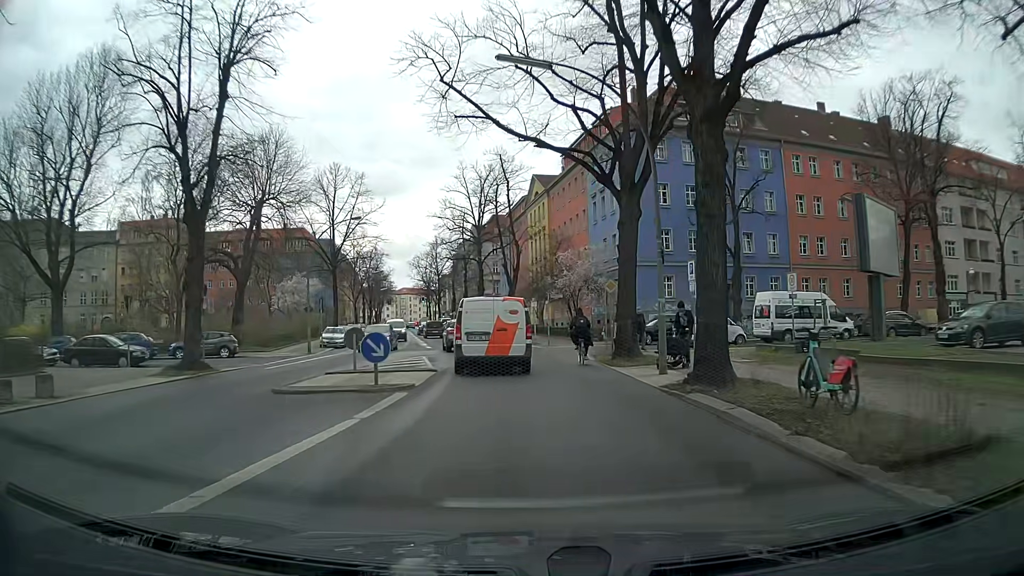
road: secondary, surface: asphalt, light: Day
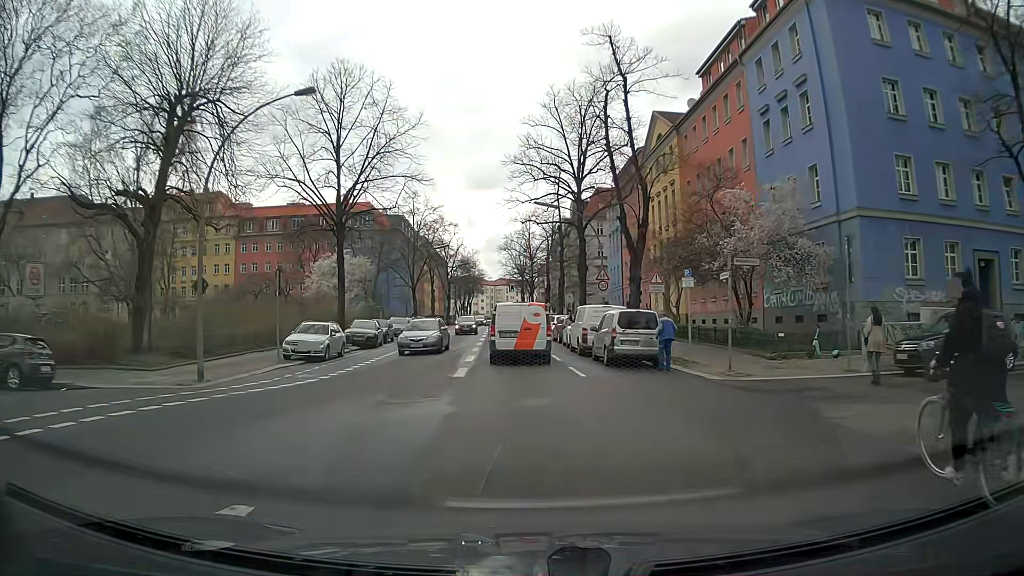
(-1.3, +21.9) m; -10°
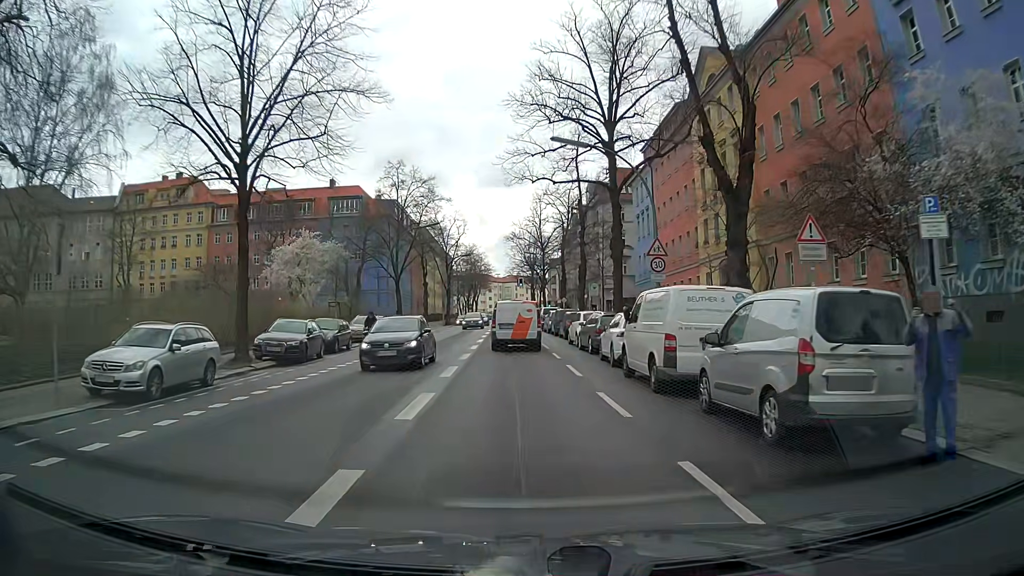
(0.0, +13.6) m; 0°
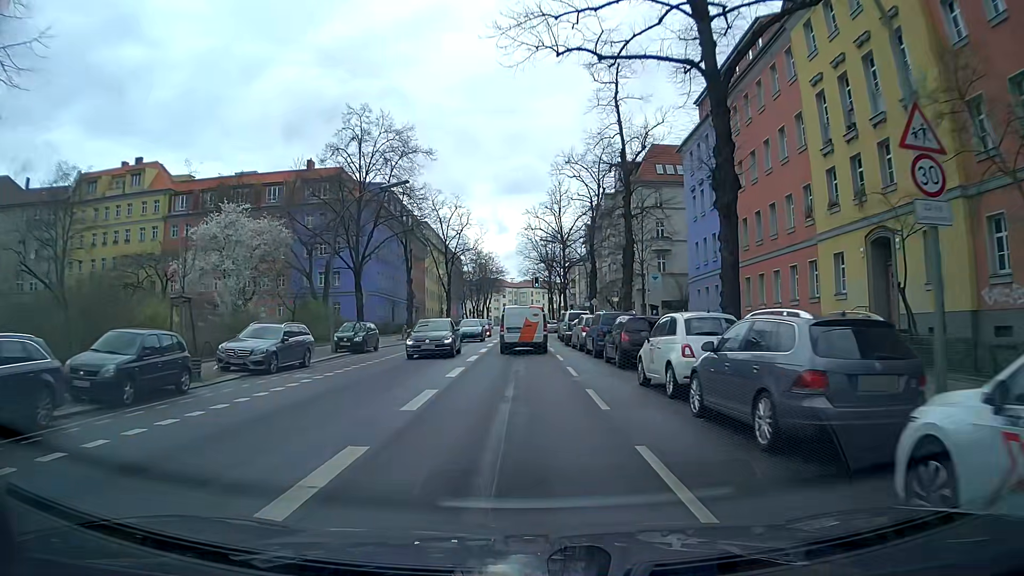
(-0.1, +17.0) m; -2°
(0, +10) (0, +20) (0, +30) (0, +40) (0, +50) (0, +60) (0, +70) (0, +80) (-1, +90) (-1, +100) m
